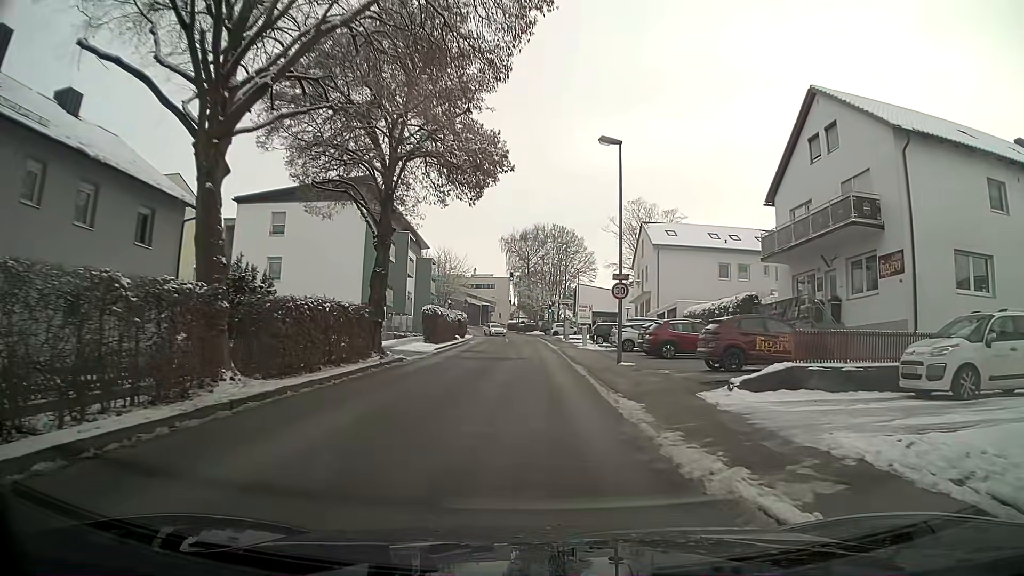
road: unclassified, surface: asphalt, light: Day
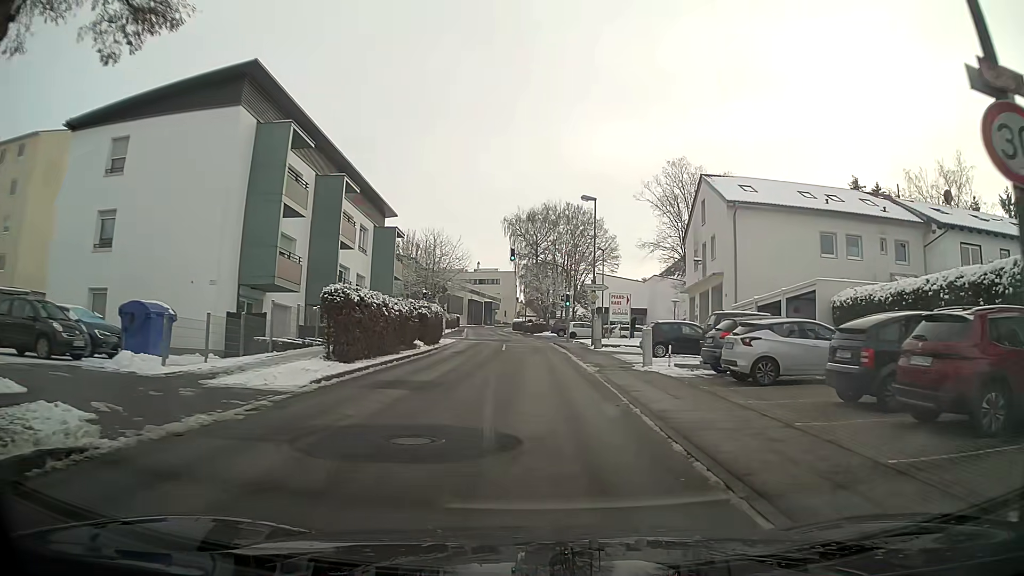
(-0.1, +19.4) m; 0°
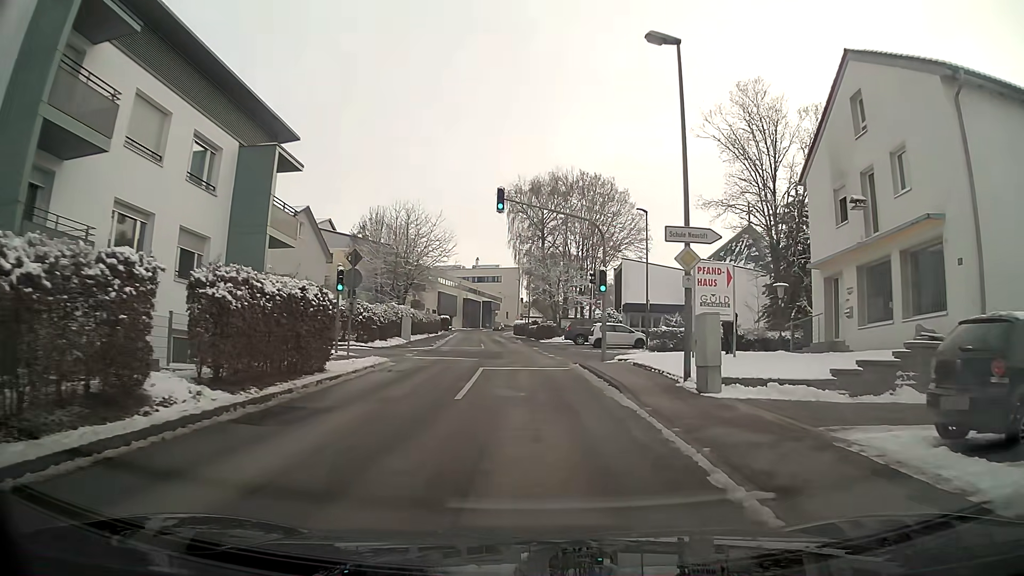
(-0.1, +20.9) m; -1°
